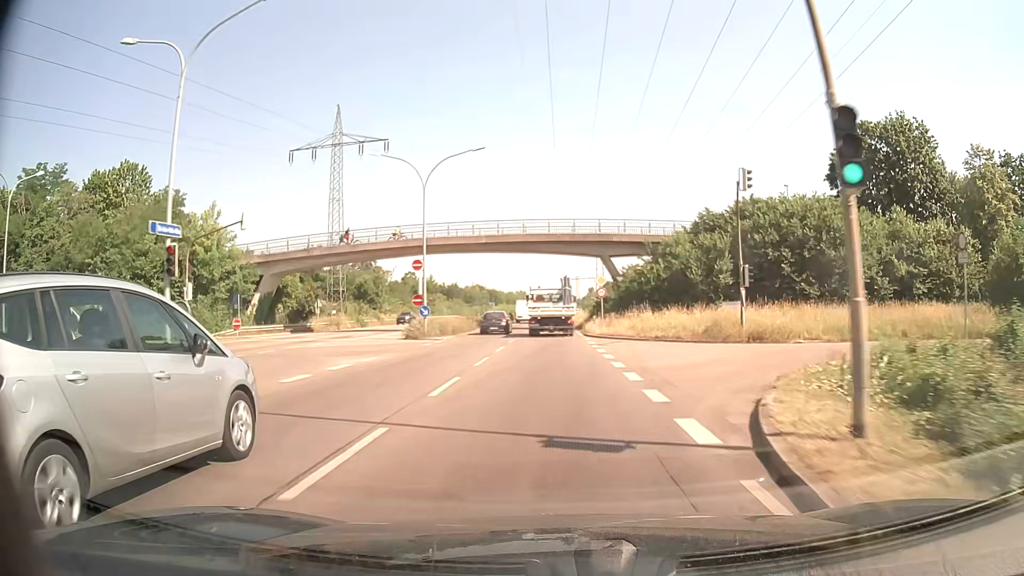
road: primary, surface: asphalt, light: Day
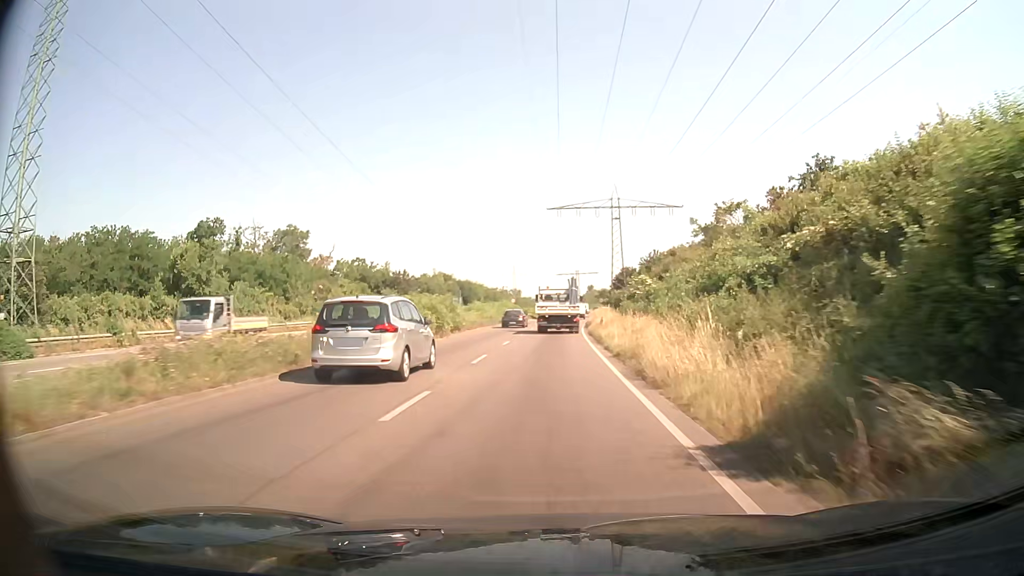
(-0.2, +53.7) m; 0°
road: trunk
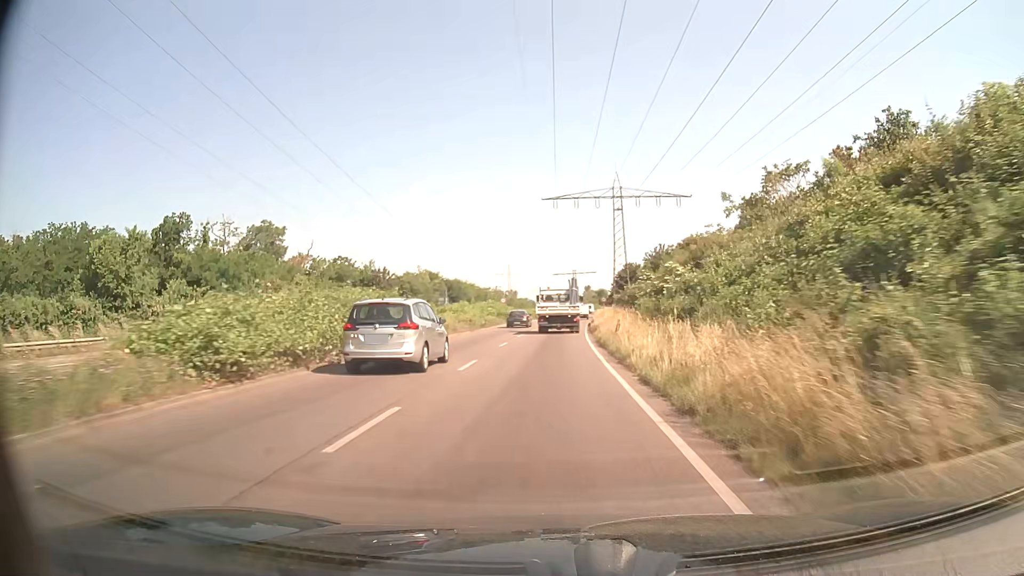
(0.0, +10.9) m; 0°
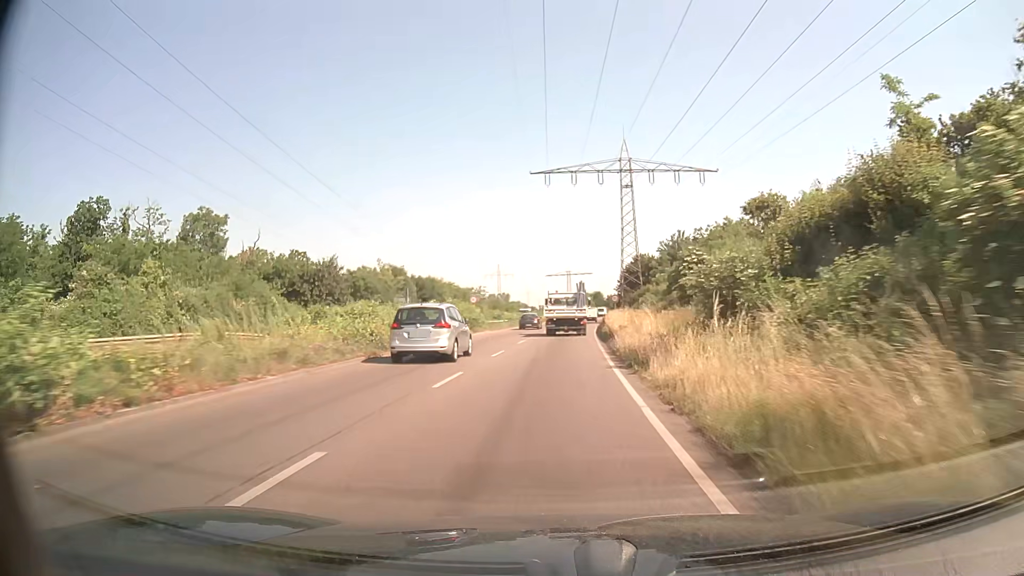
(0.0, +22.0) m; 0°
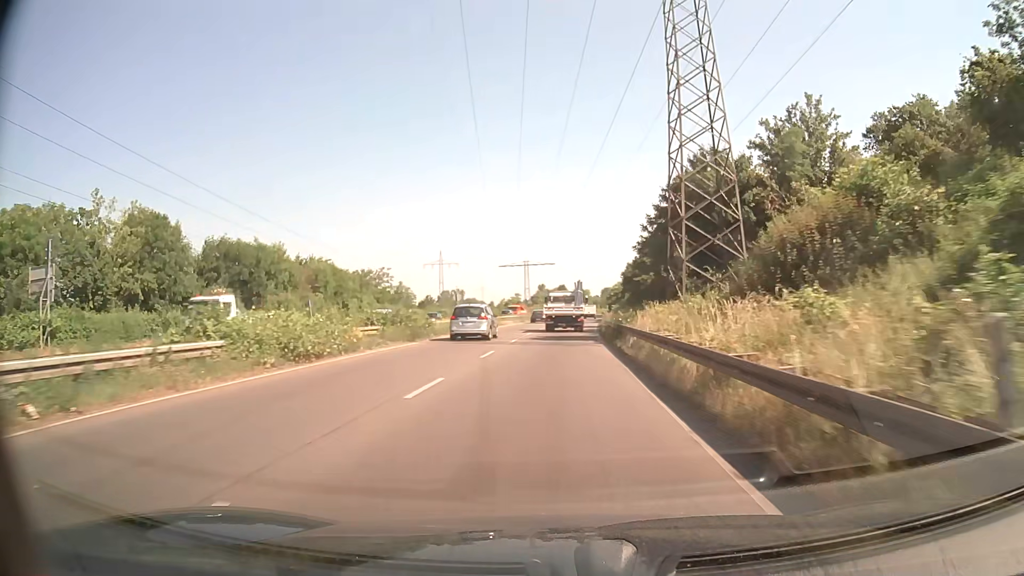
(+1.8, +55.8) m; +4°
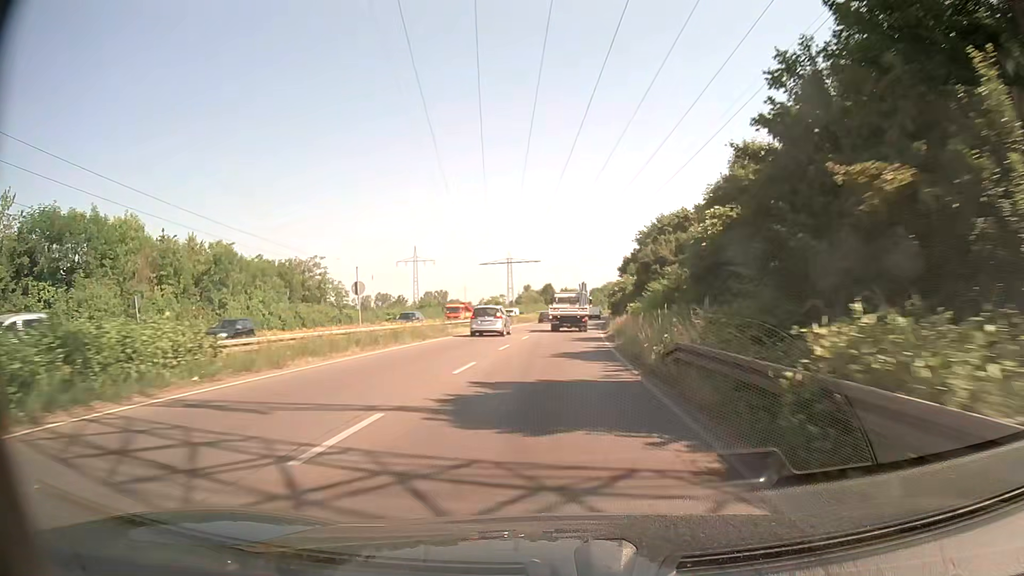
(+0.2, +22.7) m; +1°
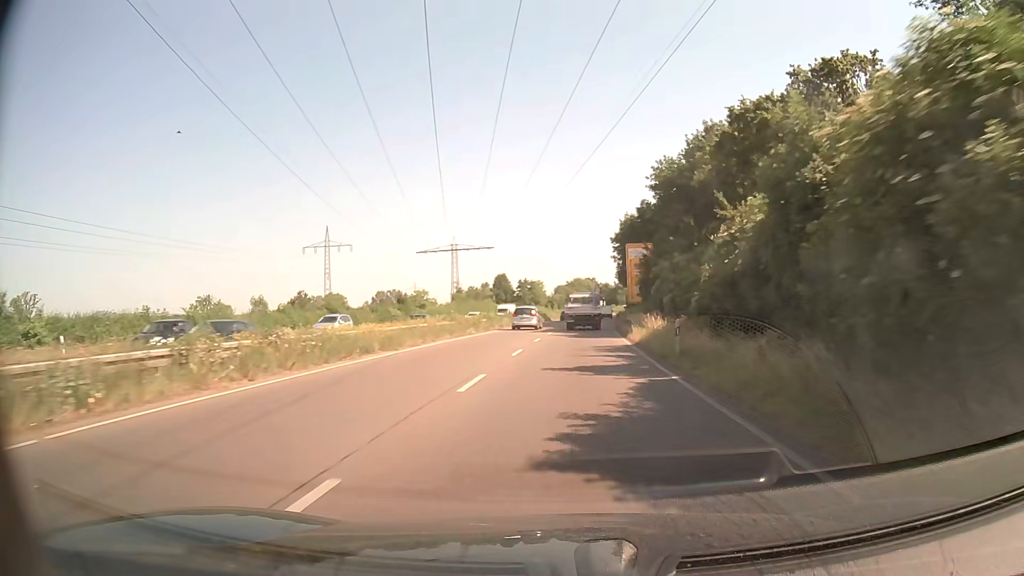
(+1.2, +57.4) m; +3°
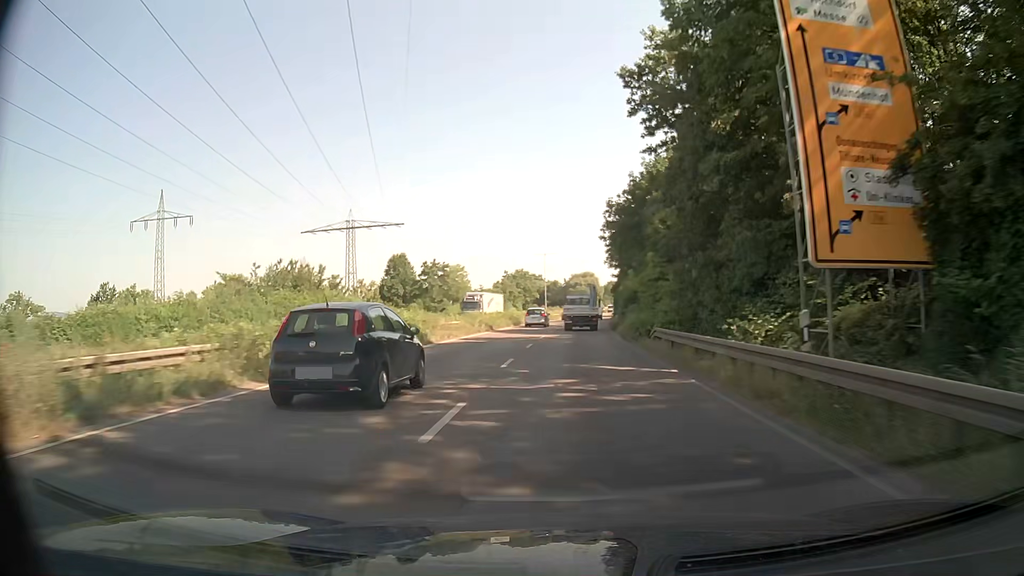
(+2.2, +58.4) m; +5°
(0, +10) (0, +20) (+1, +30) (+1, +40) (+2, +50) (+2, +60) (+3, +70) (+4, +80) (+5, +90) (+6, +100) m
